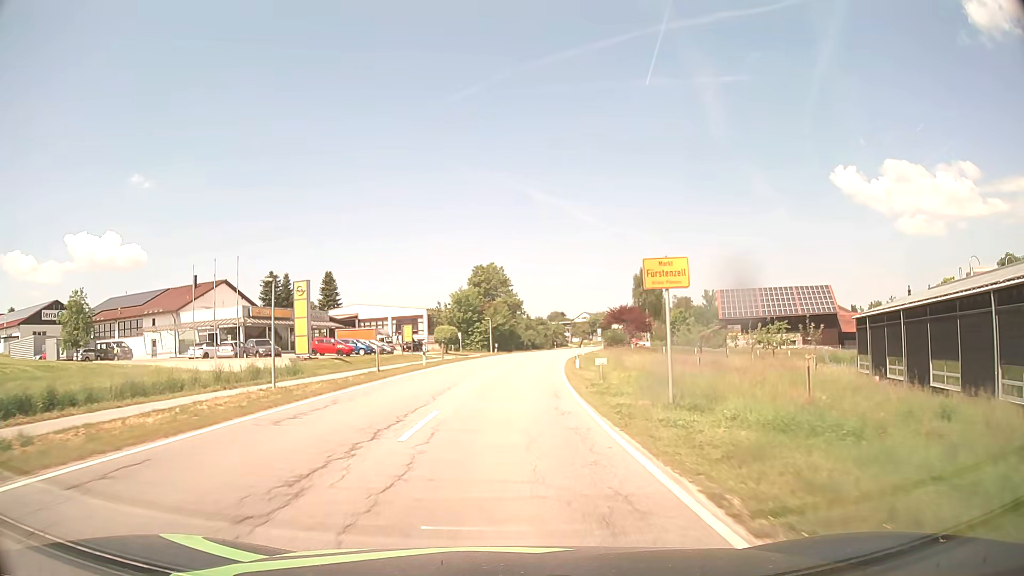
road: secondary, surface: asphalt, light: Day
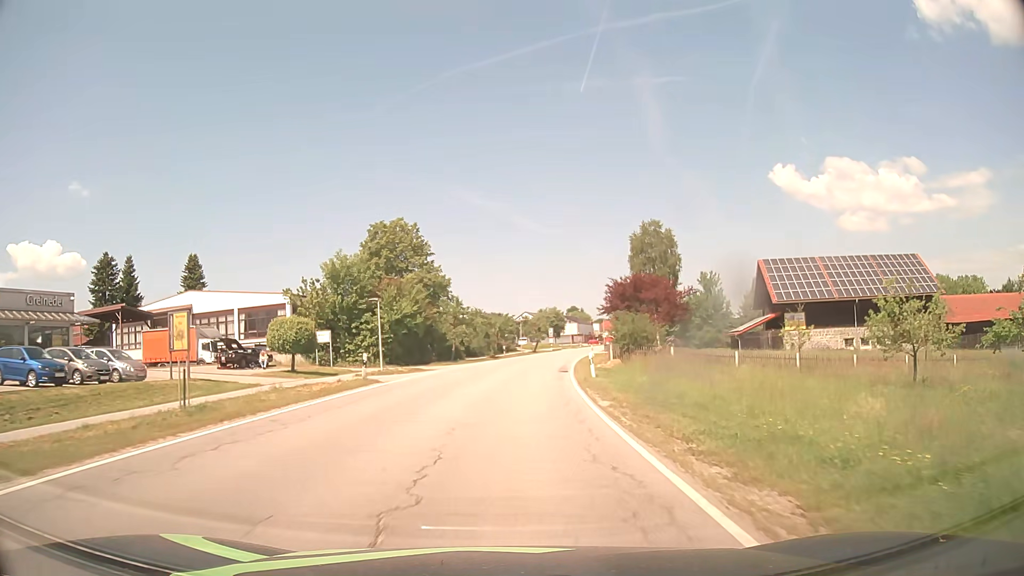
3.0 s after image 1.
(+1.7, +40.1) m; +6°
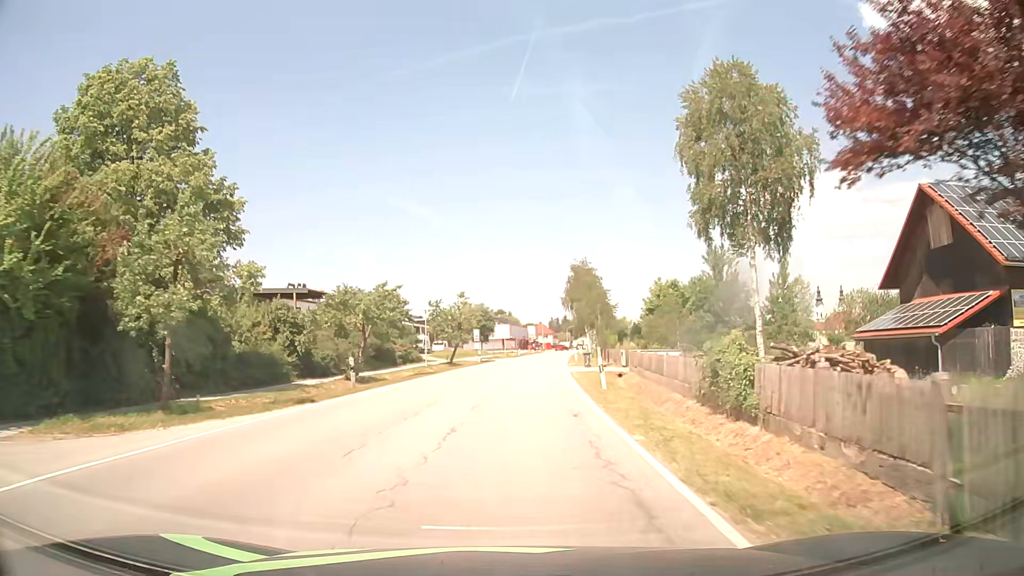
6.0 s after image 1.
(+2.1, +39.2) m; +6°
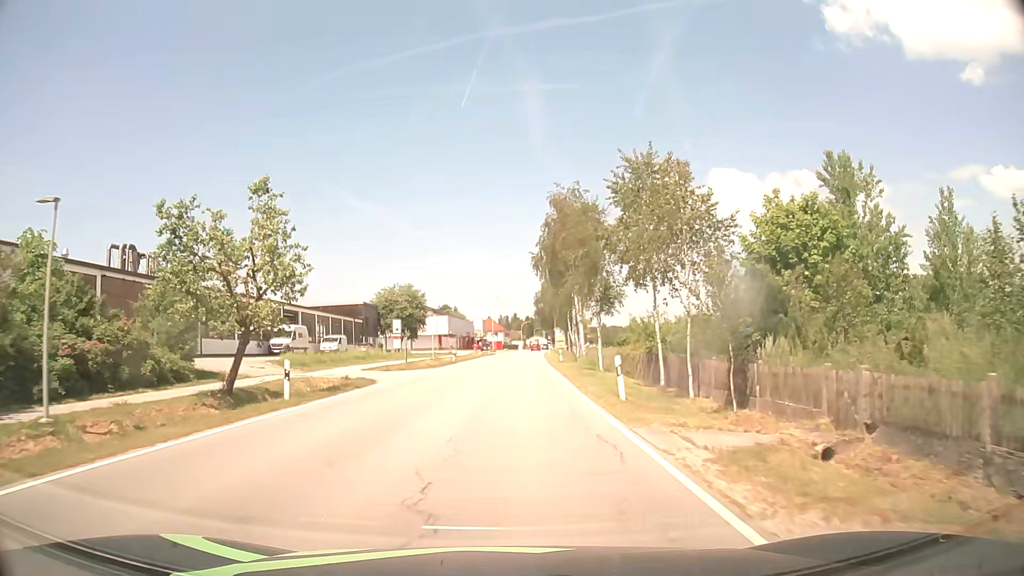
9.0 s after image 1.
(+1.8, +39.4) m; +5°
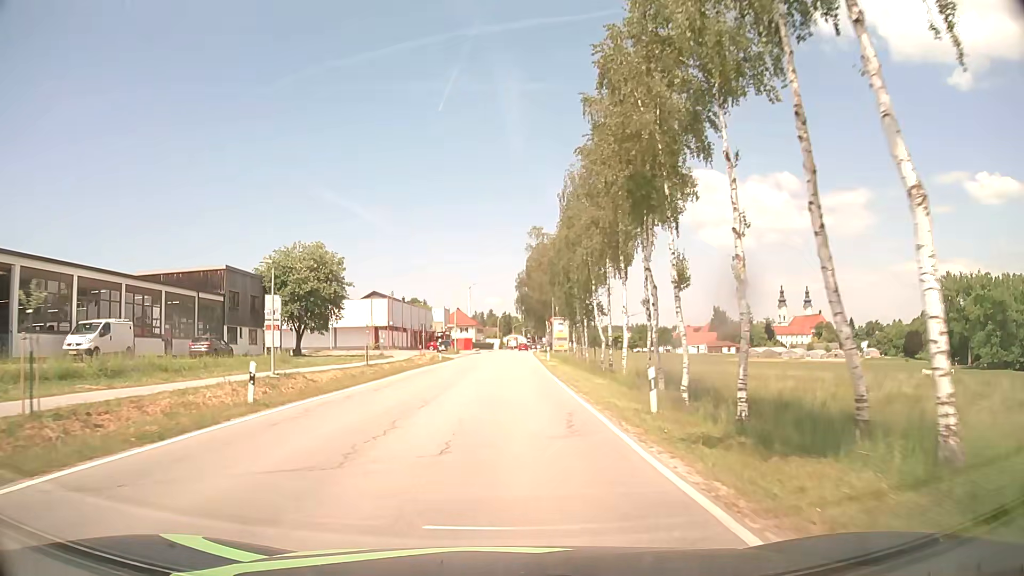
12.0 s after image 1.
(+0.6, +39.1) m; +2°
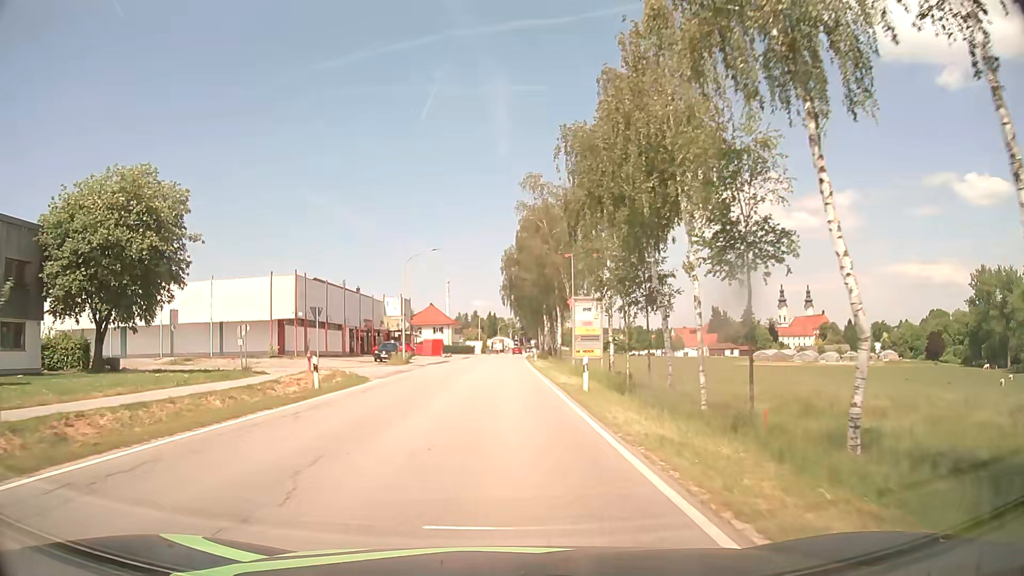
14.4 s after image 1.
(+0.5, +30.0) m; +2°
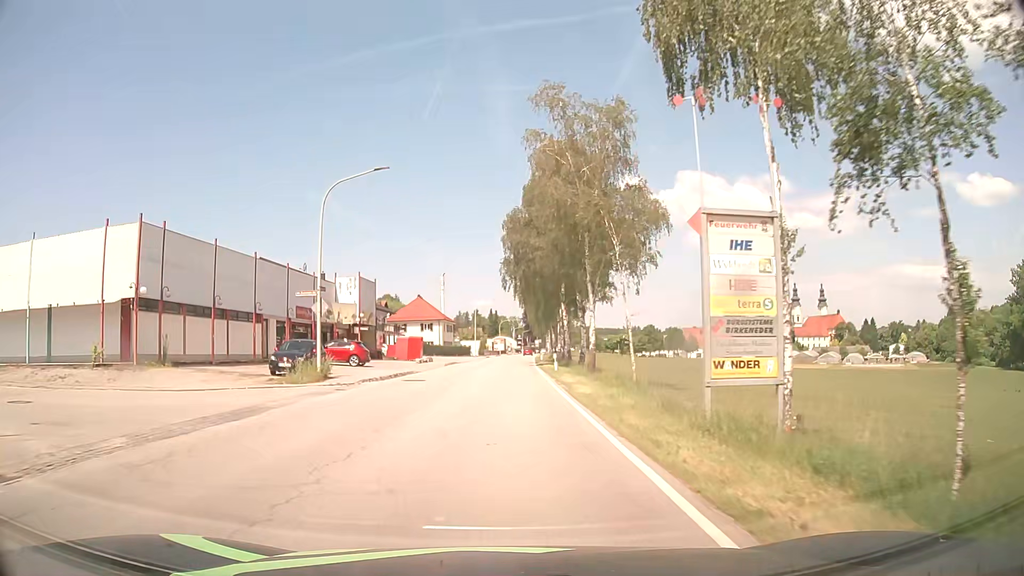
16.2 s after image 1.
(0.0, +22.3) m; 0°
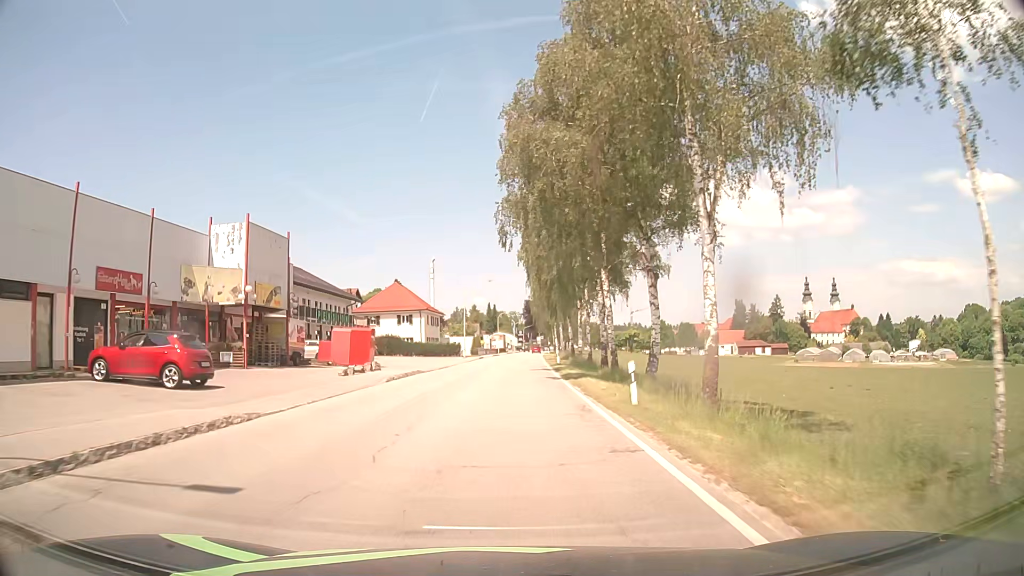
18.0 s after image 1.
(0.0, +23.2) m; 0°
(0, +10) (0, +20) (0, +30) (+1, +40) (+1, +50) (+2, +60) (+2, +70) (+3, +80) (+3, +90) (+3, +100) m
